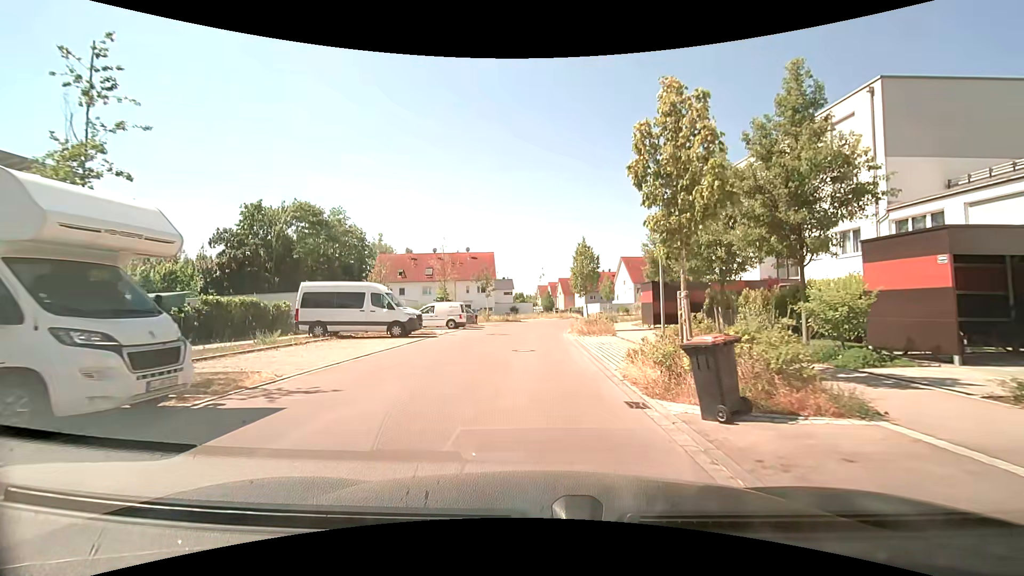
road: residential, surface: asphalt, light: Day
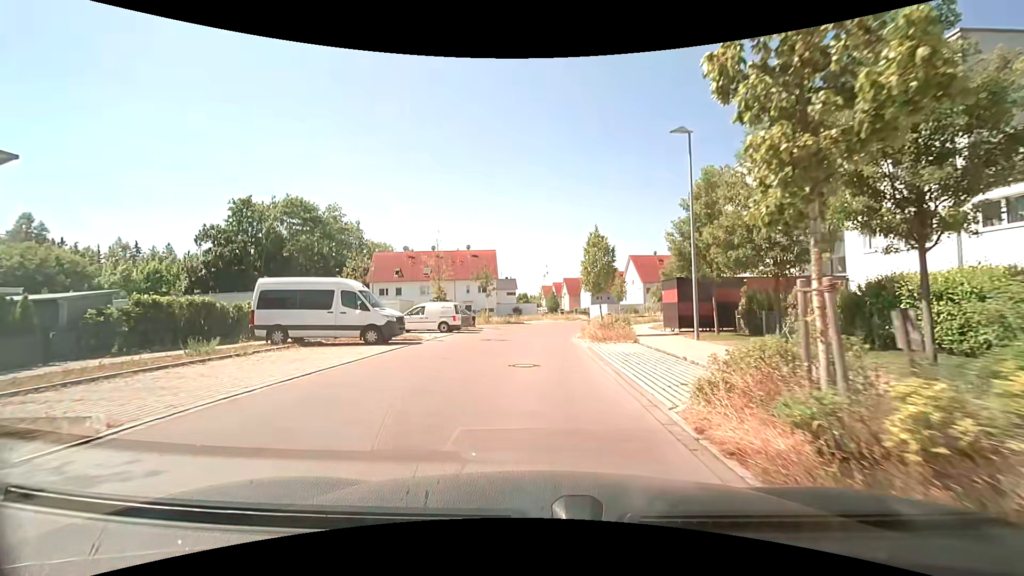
(0.0, +4.1) m; 0°
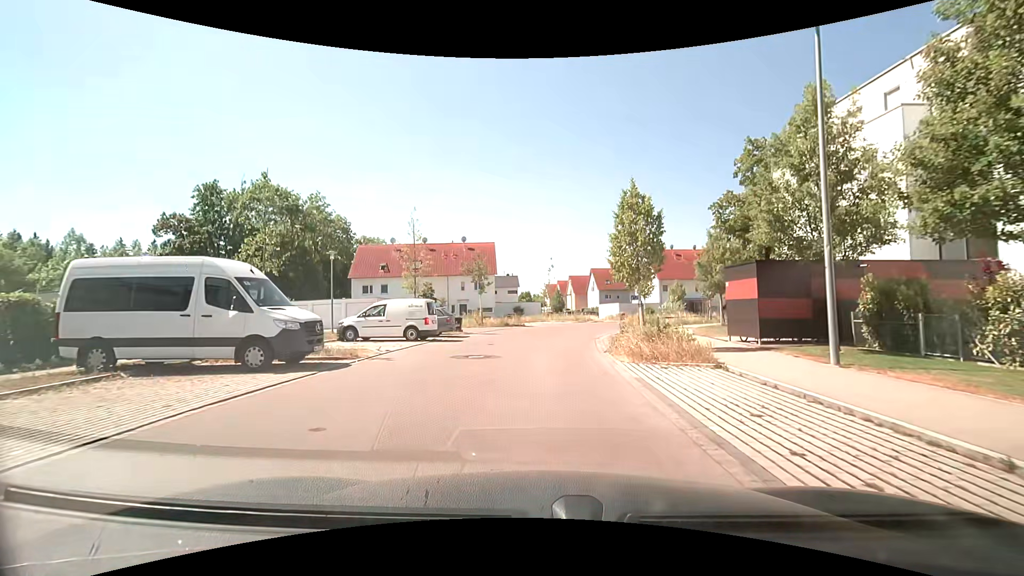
(-0.1, +8.3) m; +1°
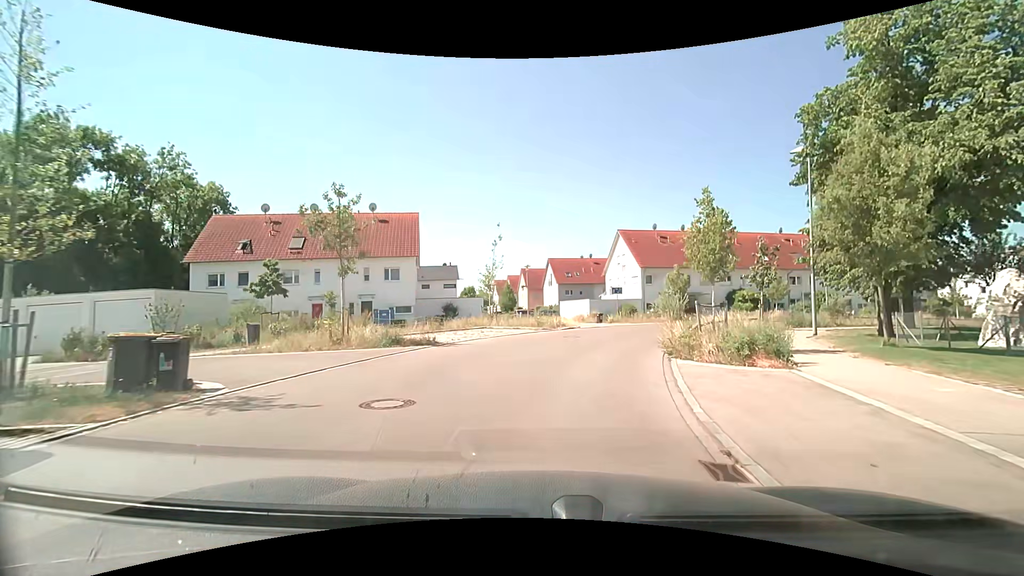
(+0.2, +20.0) m; +4°
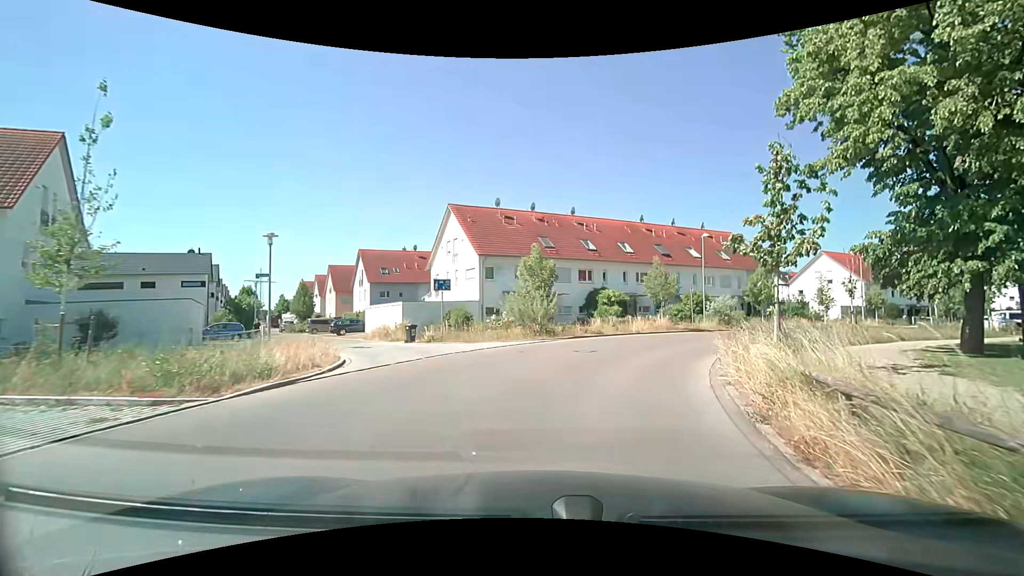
(+2.7, +18.8) m; +18°
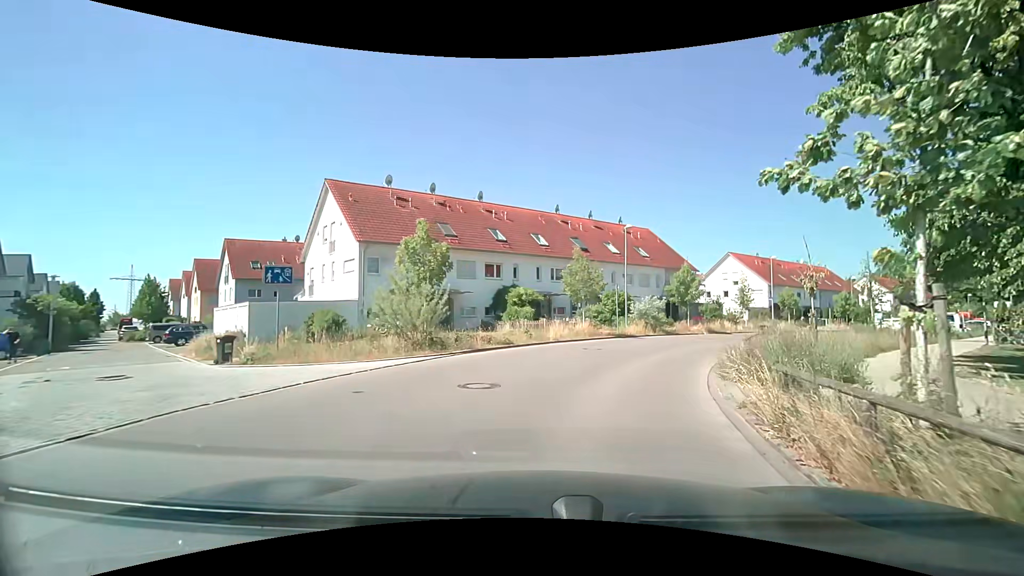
(+0.7, +7.3) m; +11°
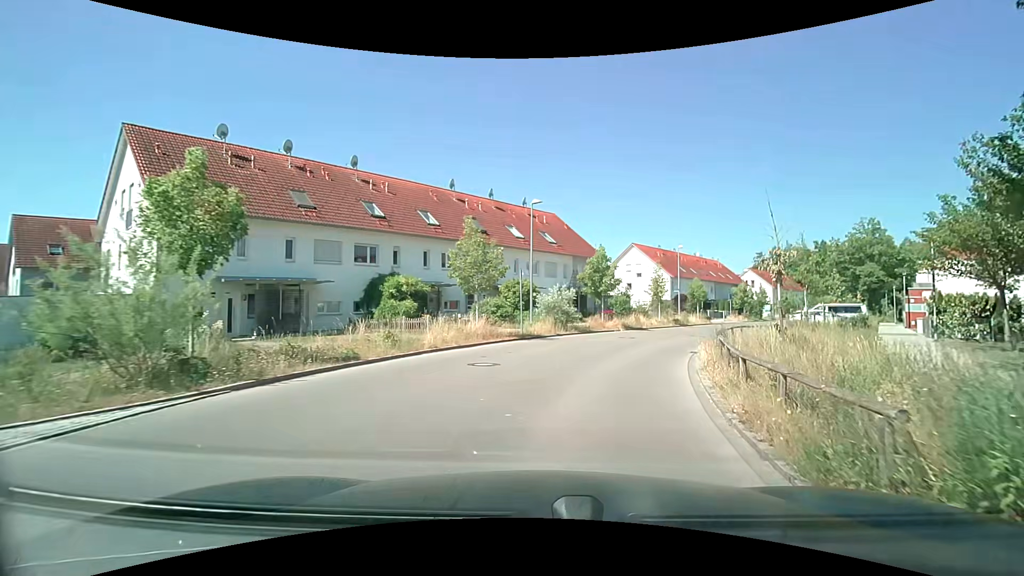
(+0.7, +7.3) m; +12°
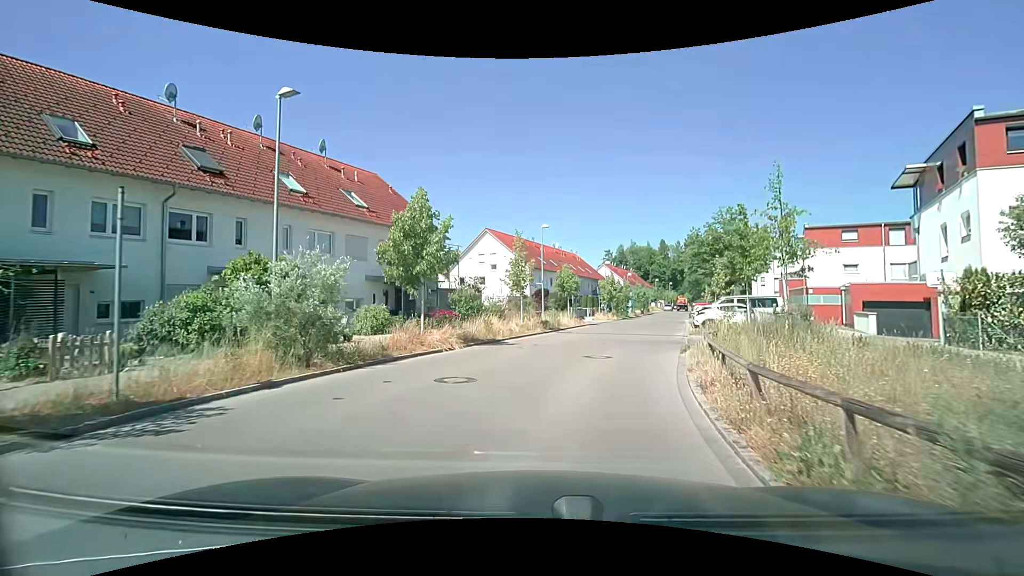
(+2.3, +14.8) m; +15°
